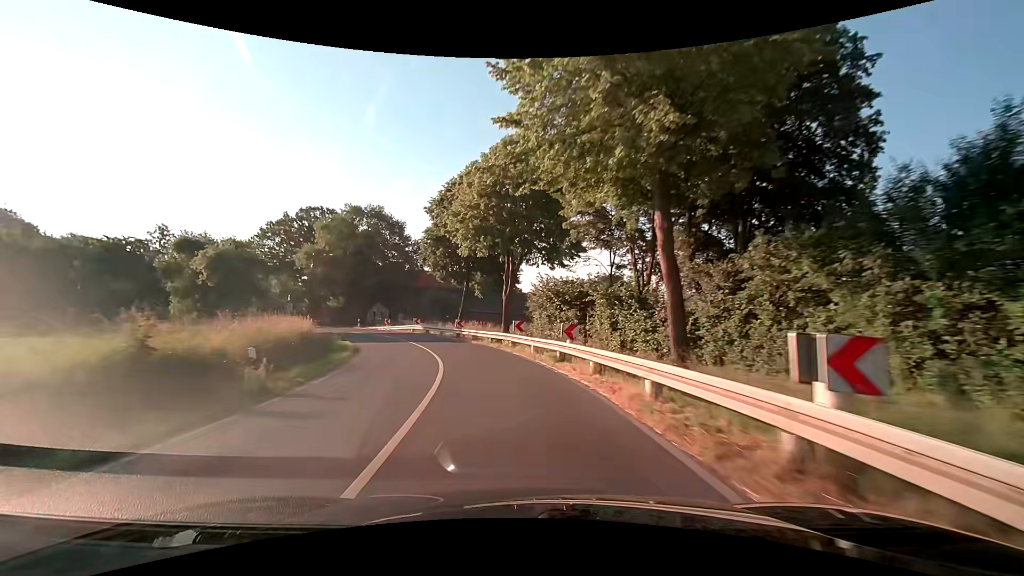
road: secondary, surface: asphalt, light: Day
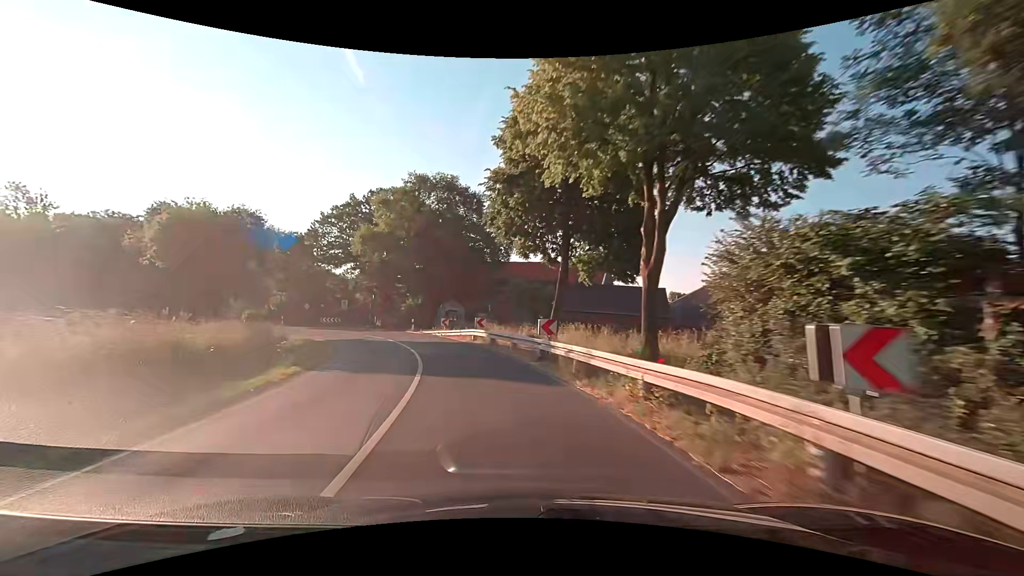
(-1.6, +19.9) m; -11°
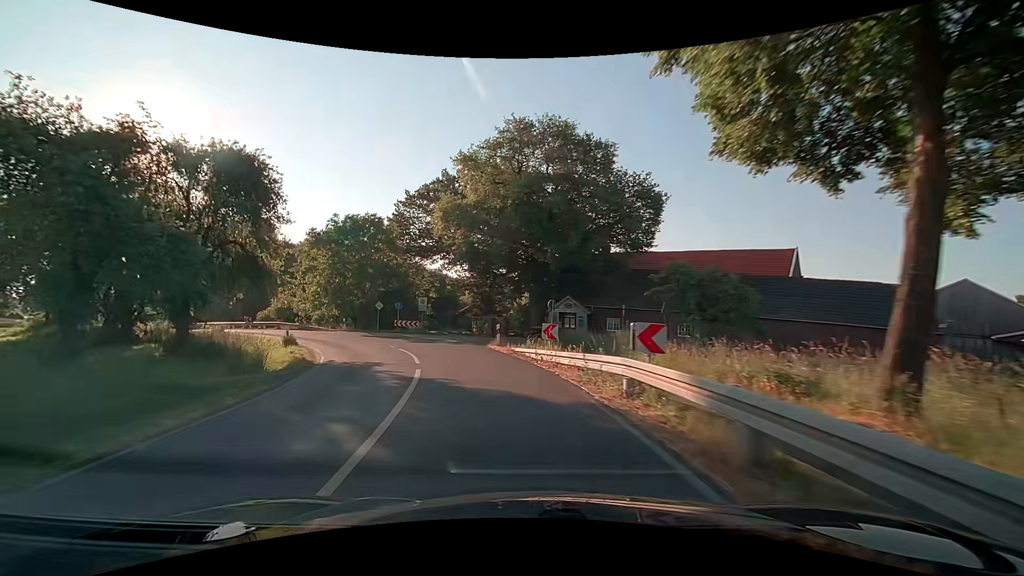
(-2.2, +18.4) m; -14°
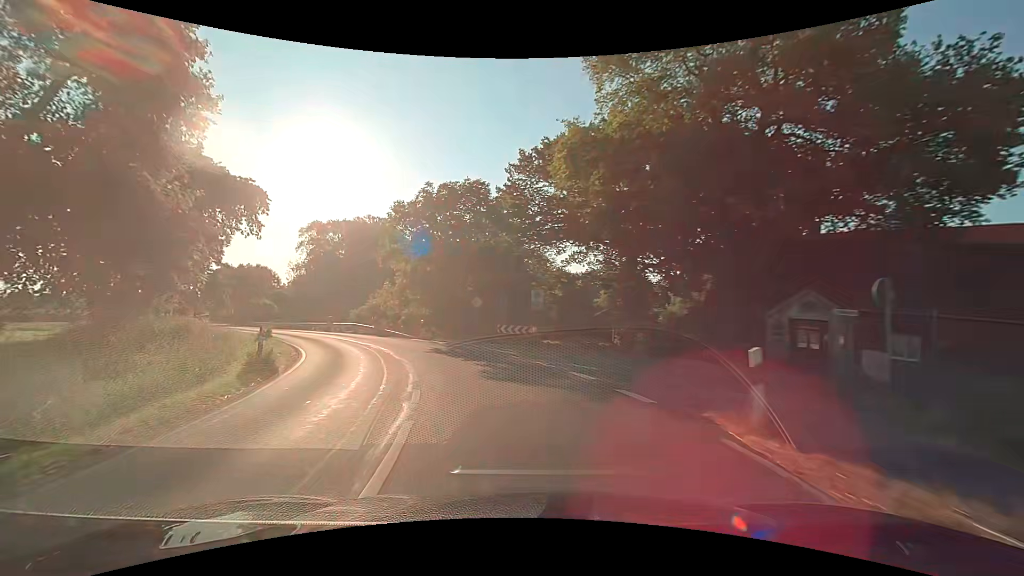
(-2.0, +16.7) m; -14°
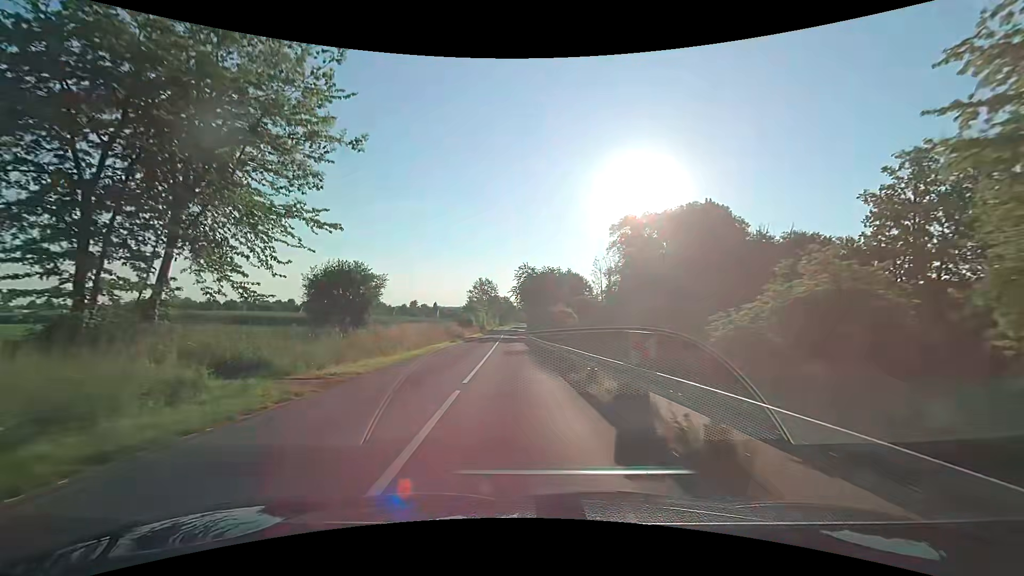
(-13.5, +37.1) m; -36°
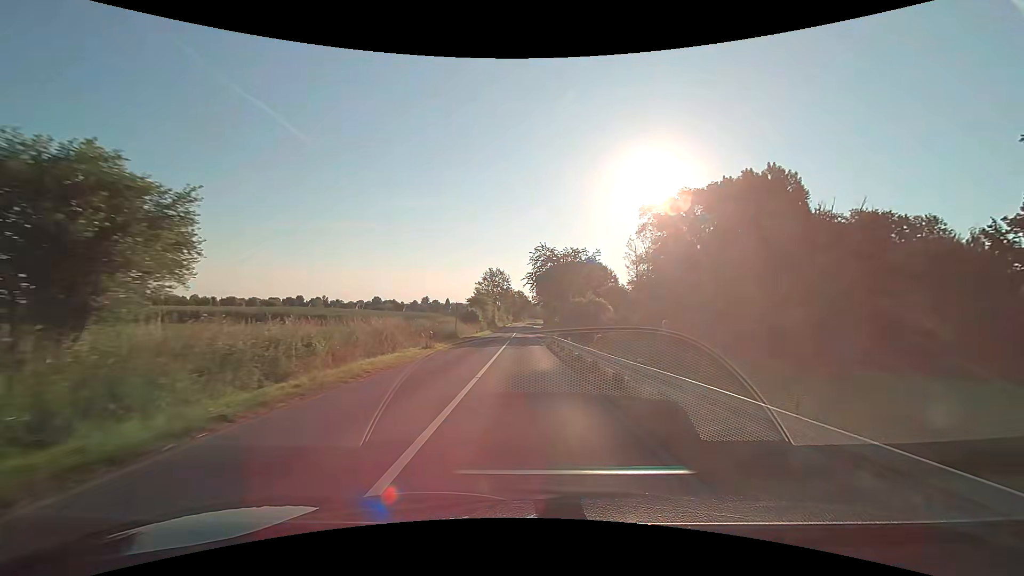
(-0.4, +18.3) m; -2°
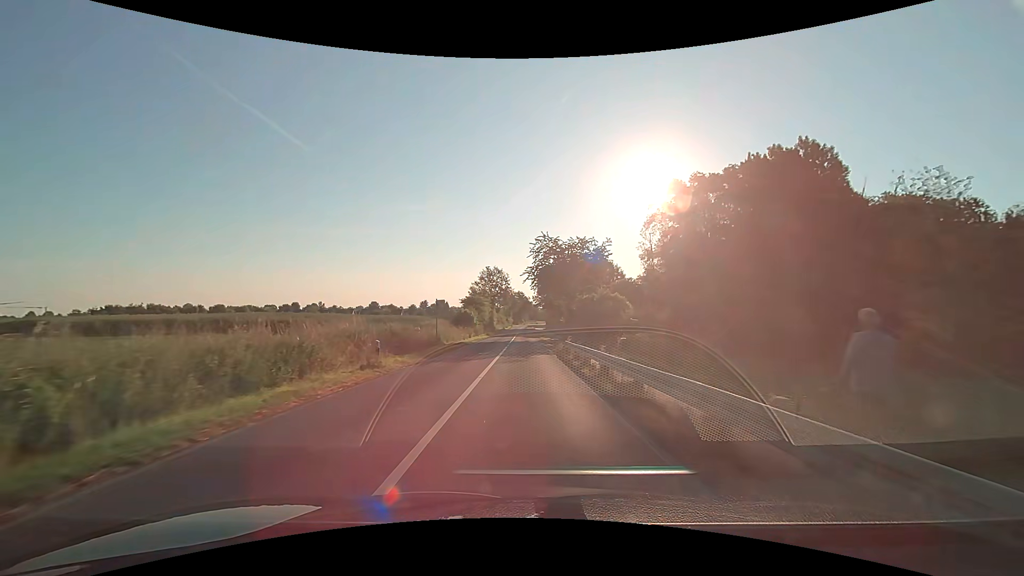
(0.0, +9.8) m; 0°
